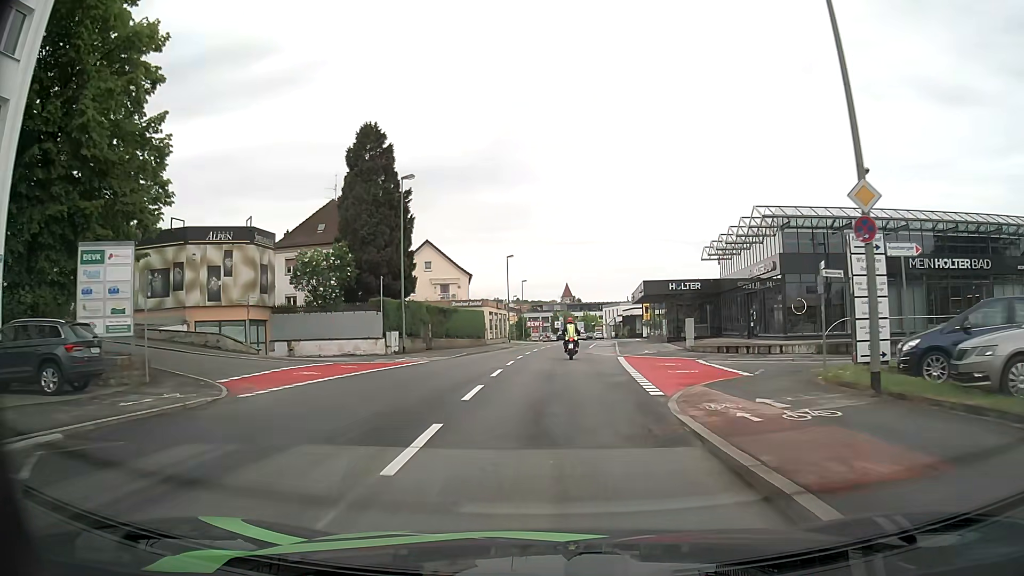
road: tertiary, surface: asphalt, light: Day
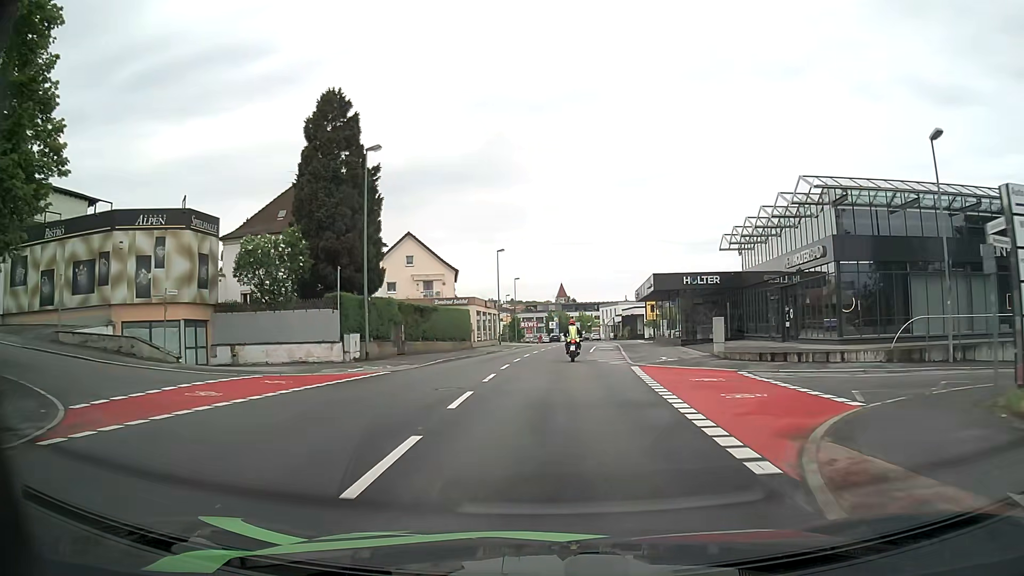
(0.0, +6.9) m; 0°
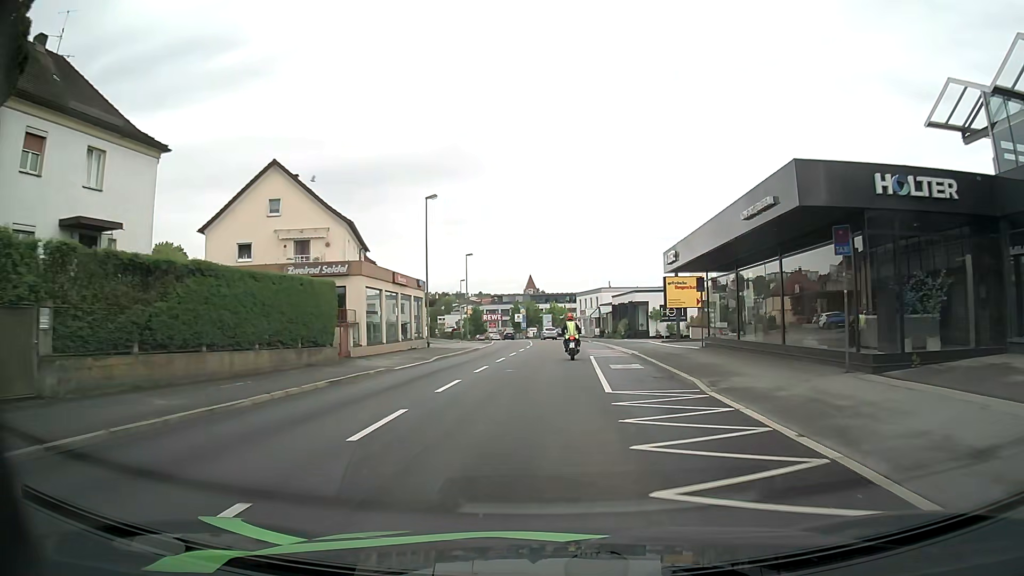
(+0.7, +27.4) m; +3°
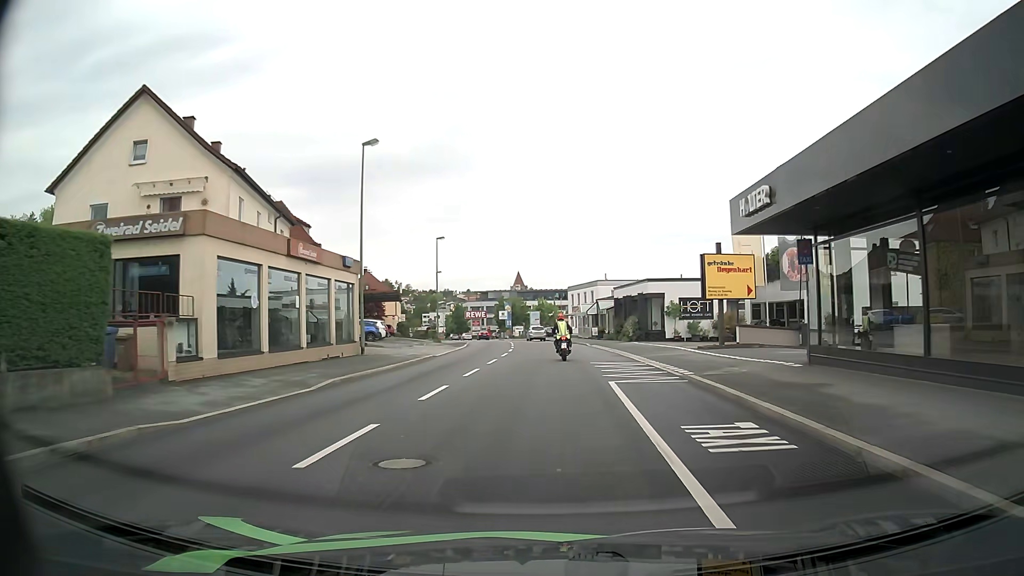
(+0.1, +13.7) m; +1°
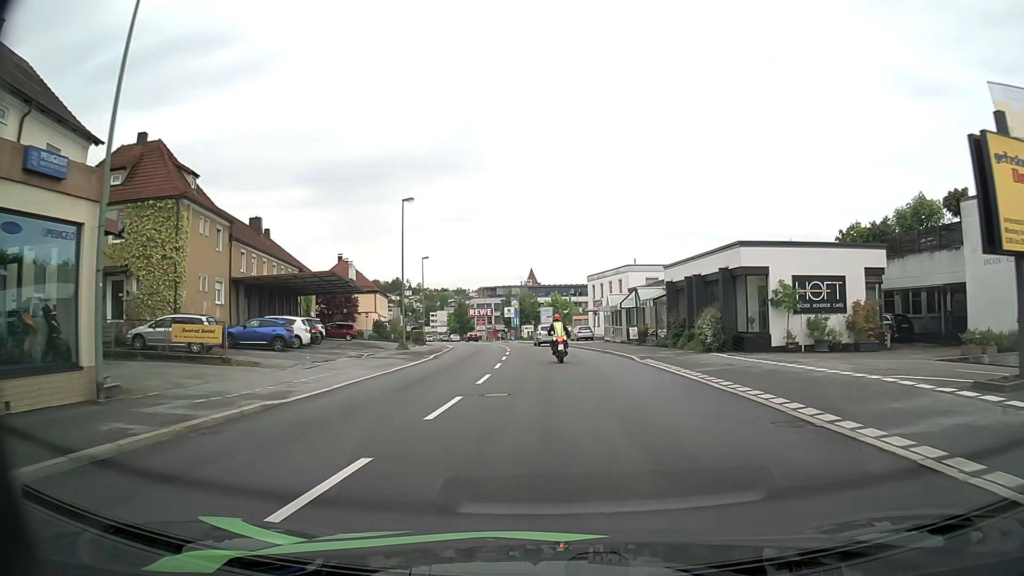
(-0.1, +20.5) m; -1°
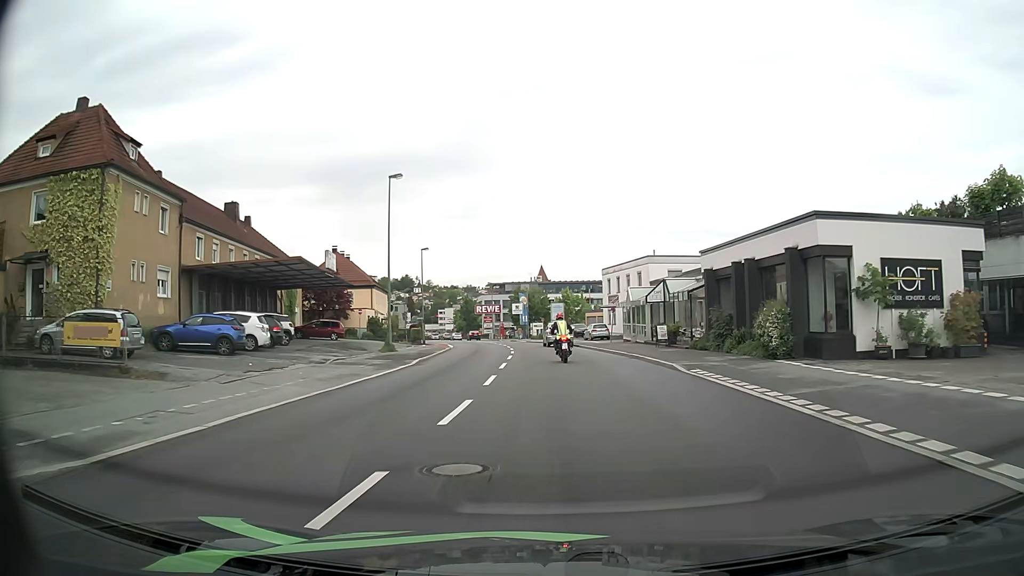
(0.0, +6.8) m; -1°
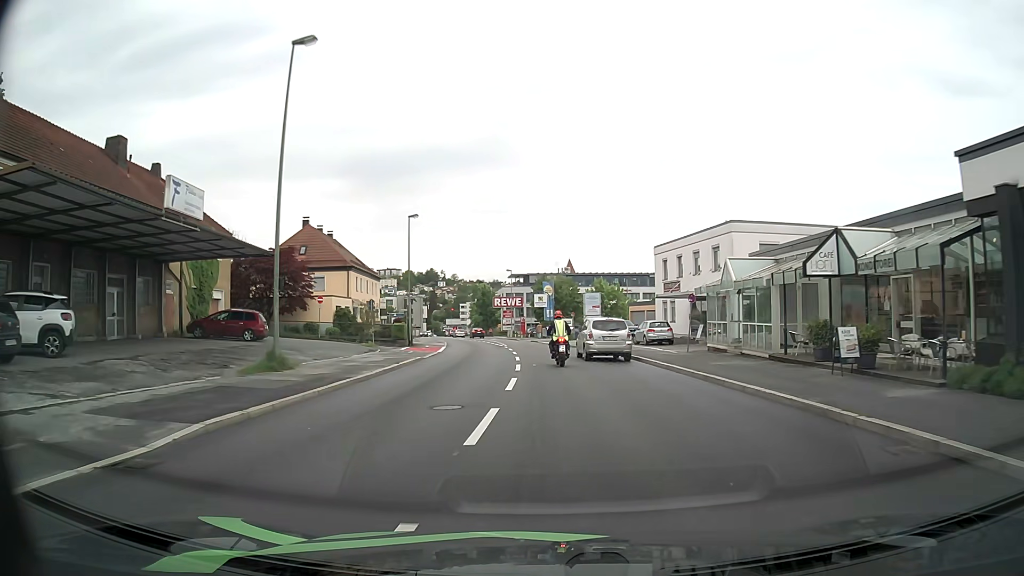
(-0.5, +19.5) m; -2°
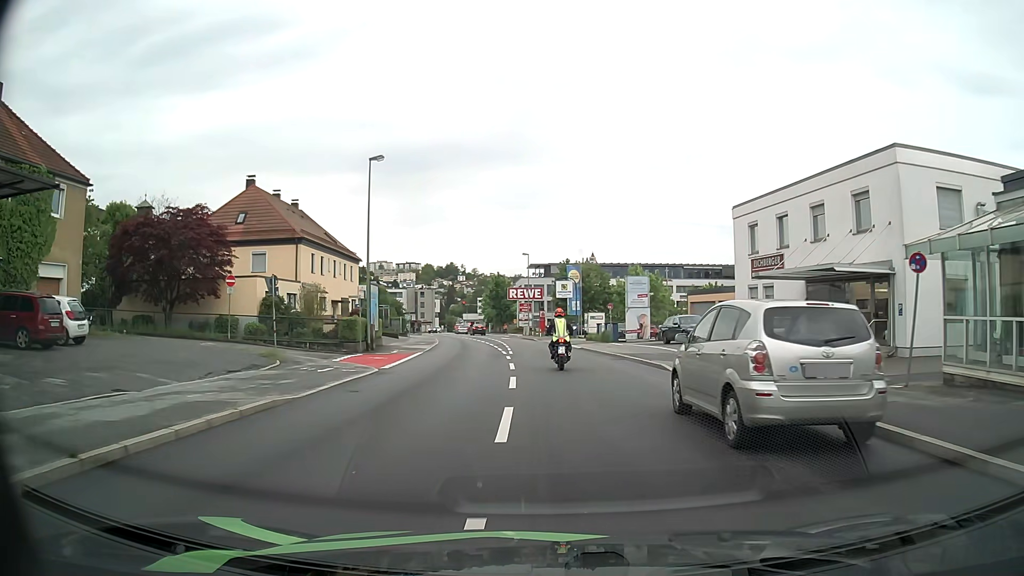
(-0.4, +17.9) m; -2°
(0, +10) (0, +20) (-1, +30) (-1, +40) (-2, +50) (-3, +60) (-4, +70) (-6, +80) (-8, +89) (-11, +99) m
